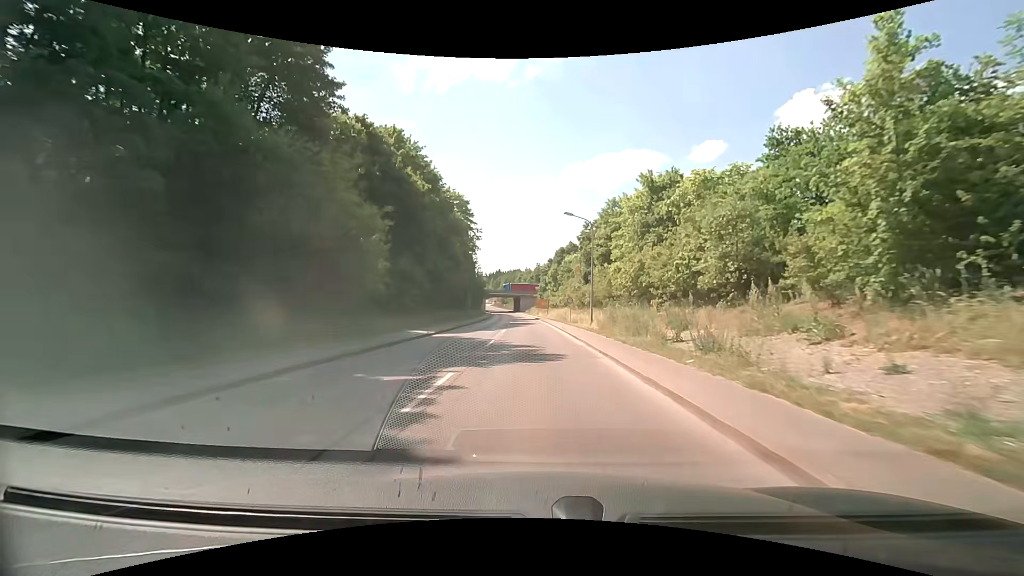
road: tertiary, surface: asphalt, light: Day
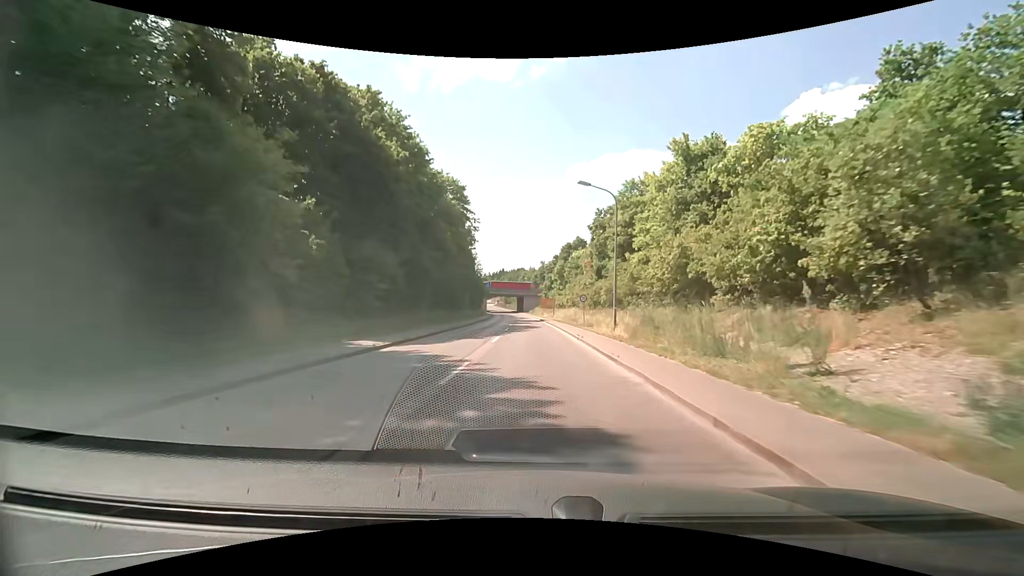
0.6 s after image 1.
(-0.1, +9.7) m; -1°
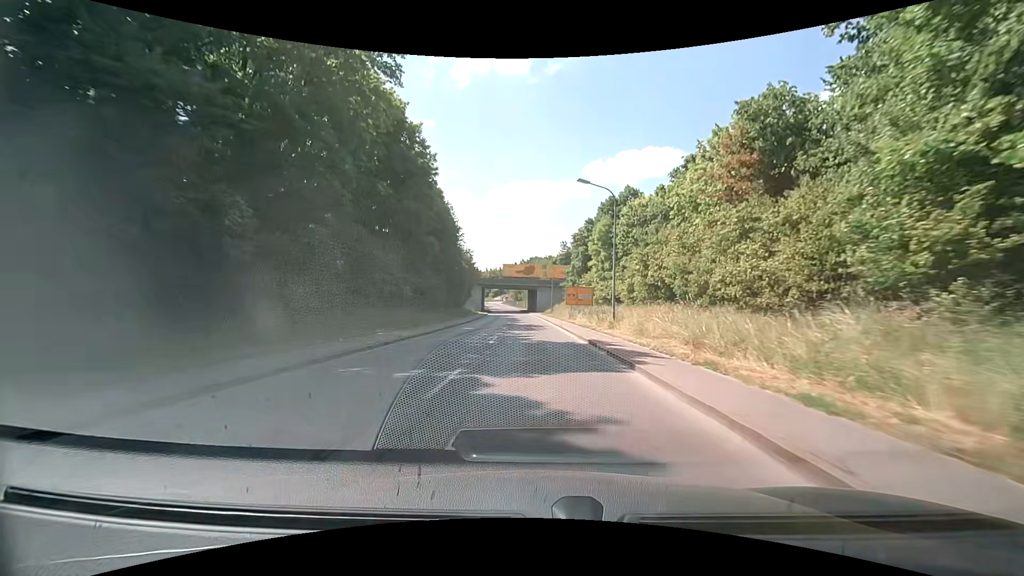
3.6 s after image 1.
(-1.0, +49.9) m; -2°
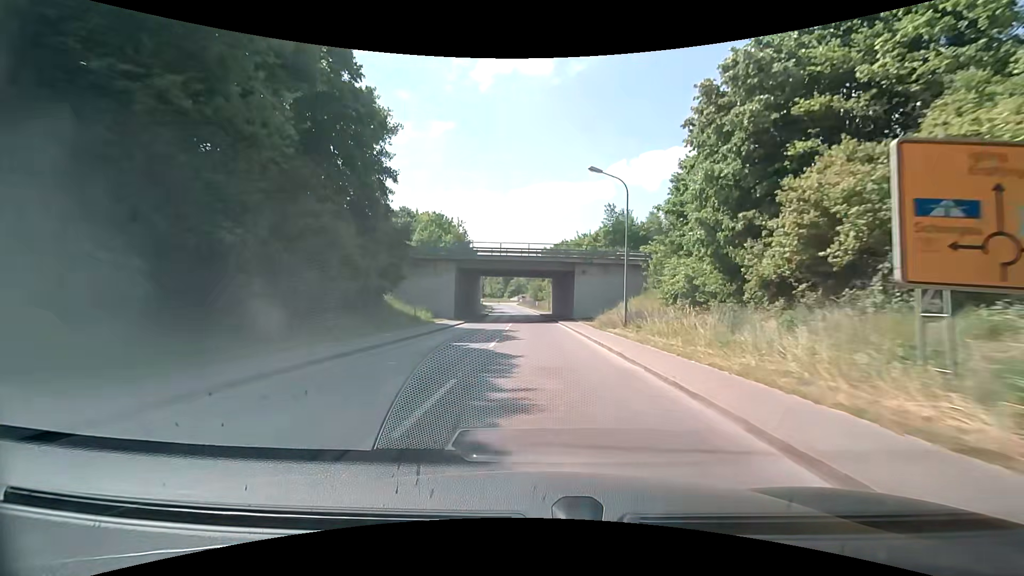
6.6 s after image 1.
(-1.1, +50.8) m; -2°
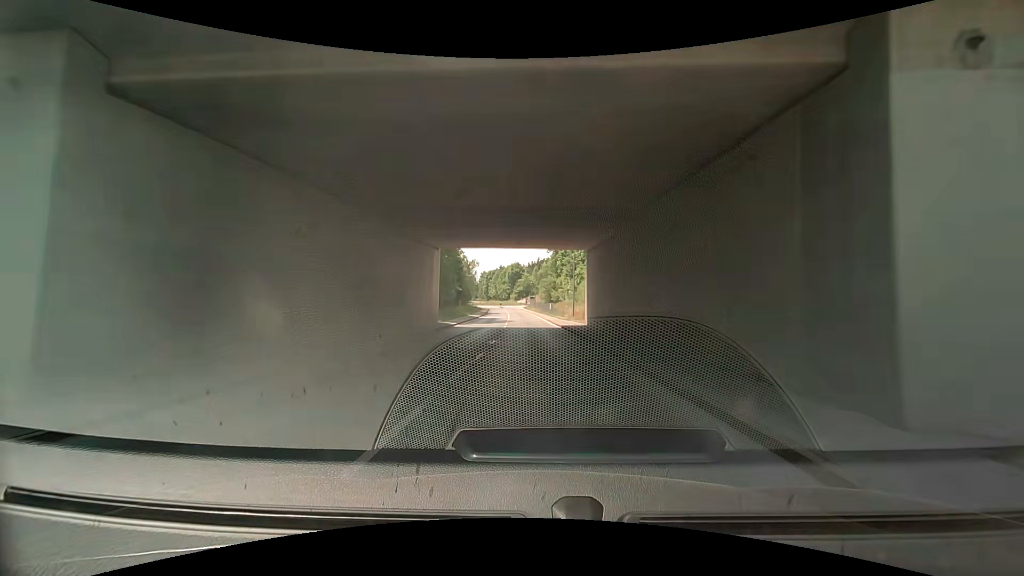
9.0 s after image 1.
(-0.6, +38.4) m; -1°
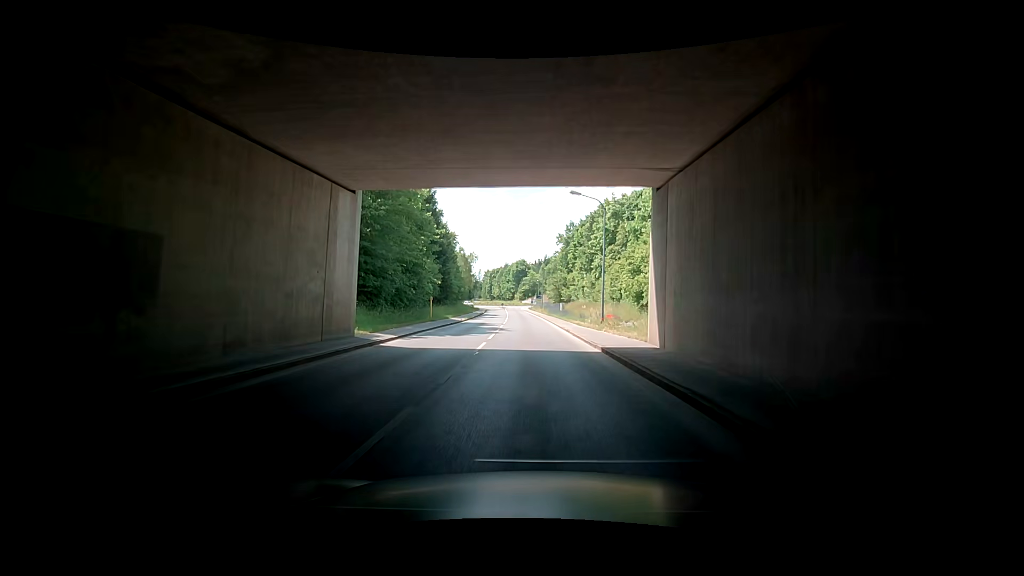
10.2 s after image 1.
(-0.3, +18.0) m; +1°
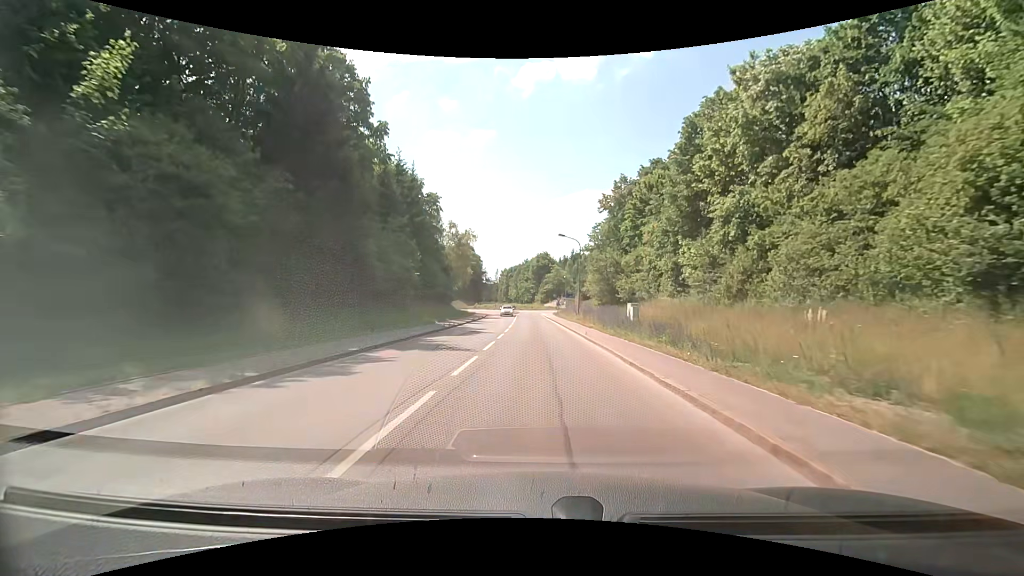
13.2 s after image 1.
(-1.7, +40.8) m; -5°
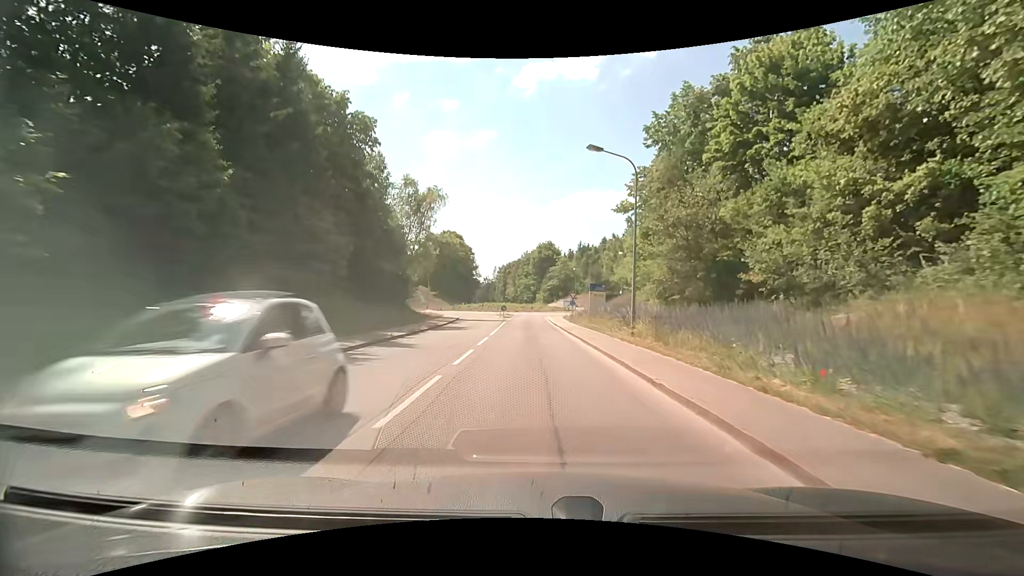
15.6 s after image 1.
(+0.1, +28.4) m; 0°
(0, +10) (0, +20) (0, +30) (-1, +40) (-1, +50) (-1, +60) (+3, +69) (+9, +77) (+11, +86) (+8, +96) m
